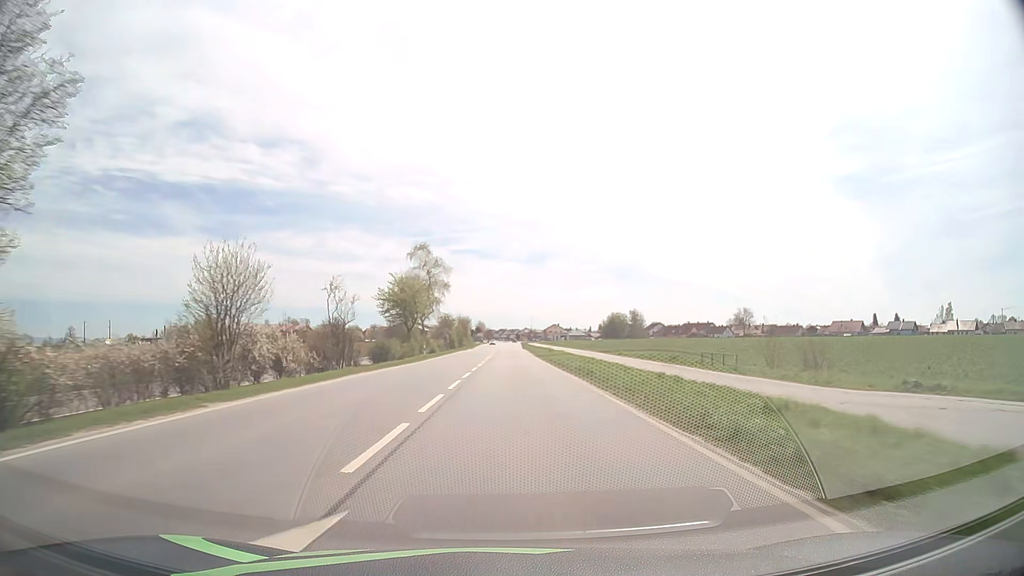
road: primary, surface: asphalt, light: Day
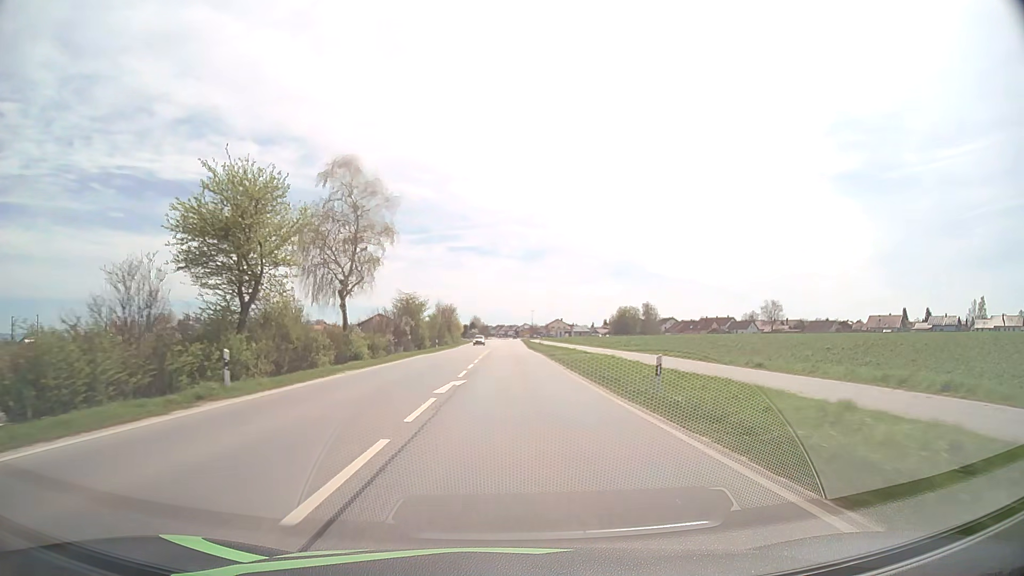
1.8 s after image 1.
(+0.1, +37.7) m; 0°
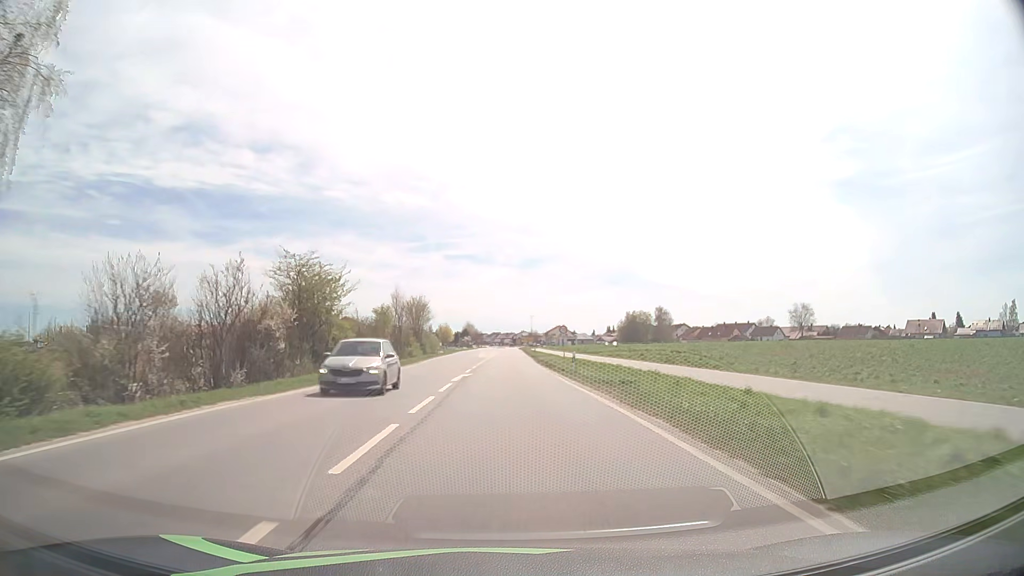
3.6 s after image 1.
(+0.1, +33.9) m; 0°
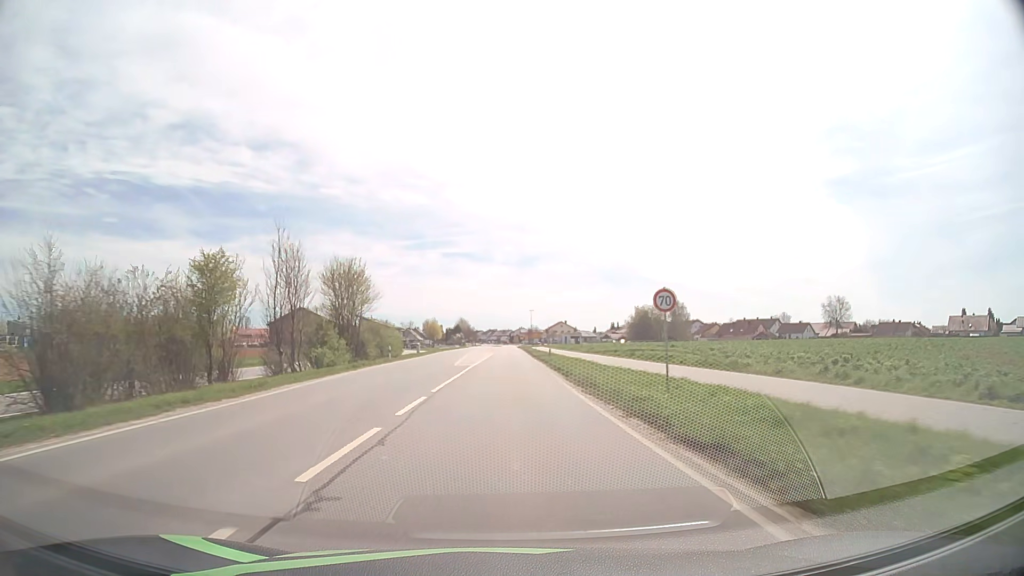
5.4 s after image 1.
(+0.1, +31.2) m; 0°
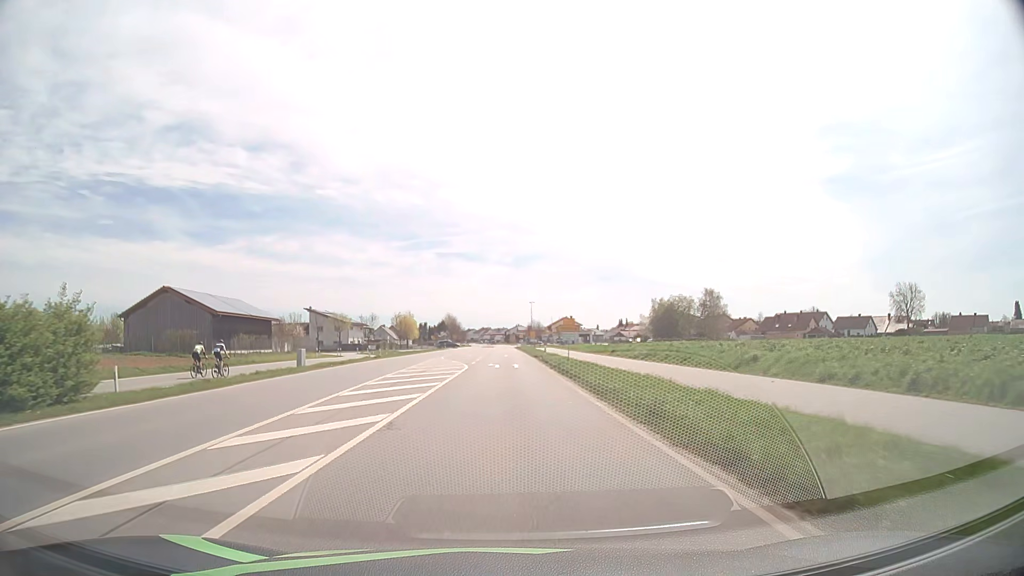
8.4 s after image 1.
(+0.1, +47.5) m; 0°
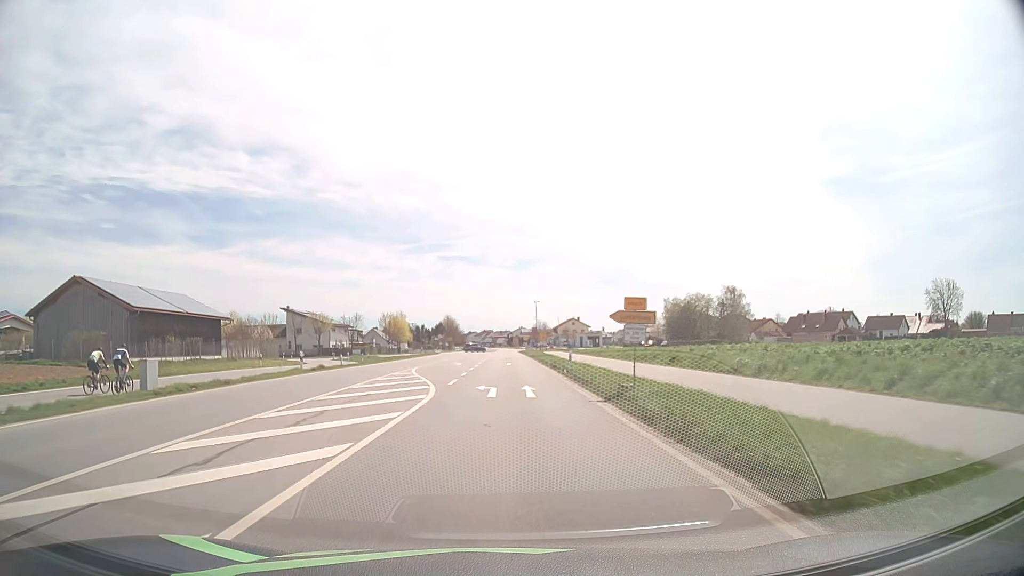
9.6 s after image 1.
(0.0, +17.4) m; 0°
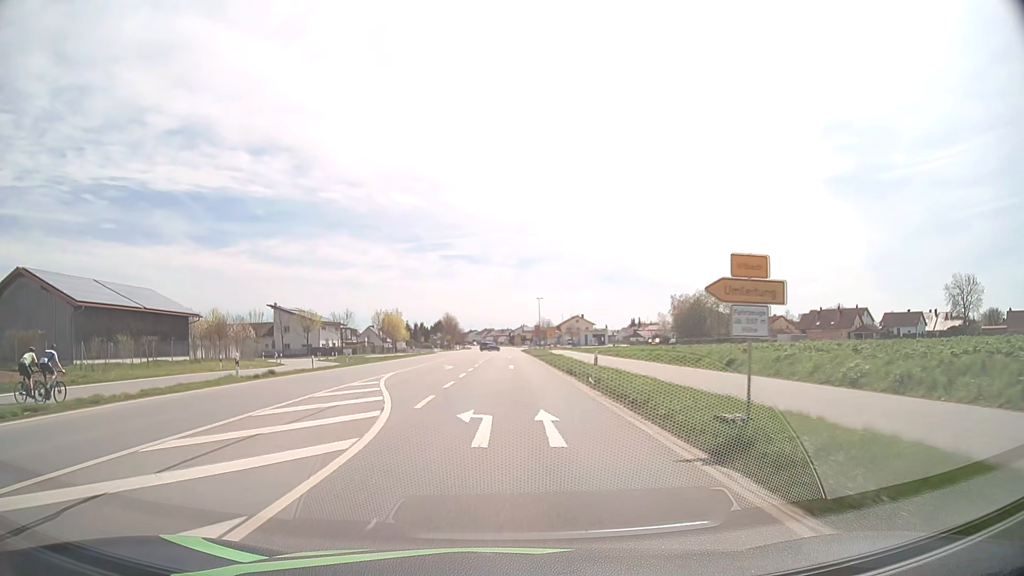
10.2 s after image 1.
(0.0, +8.4) m; 0°
